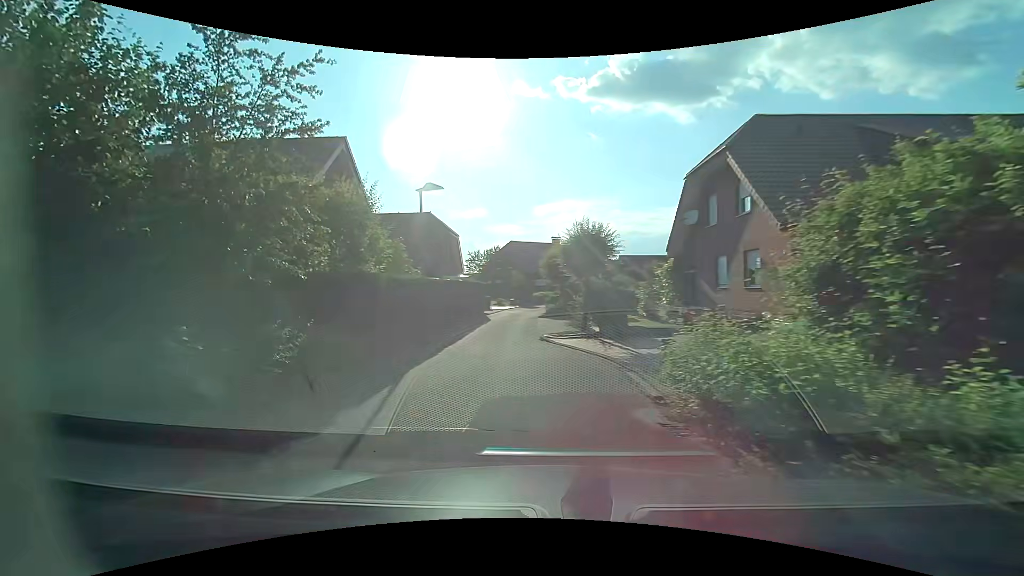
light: Day
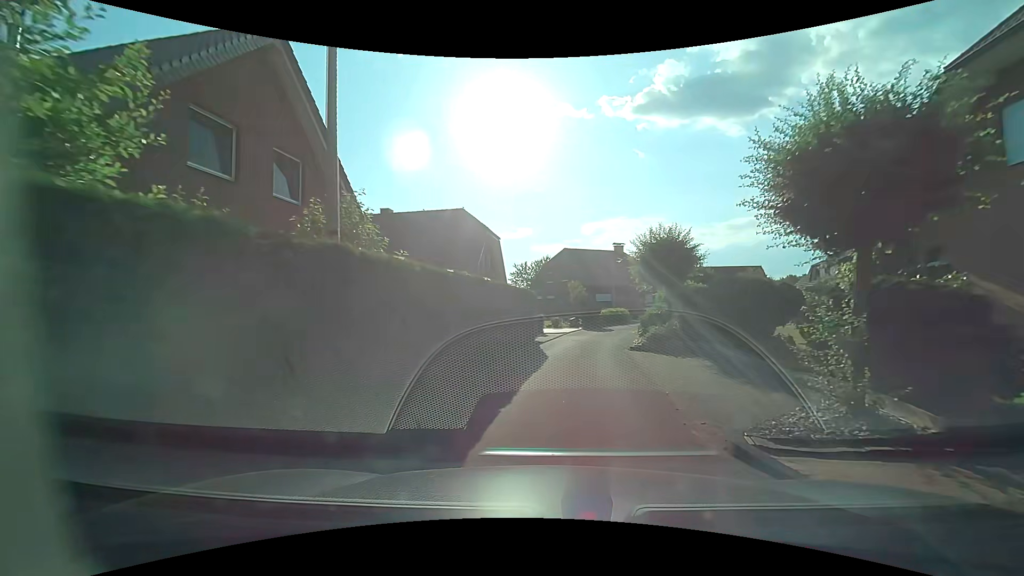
(-1.6, +11.1) m; -8°
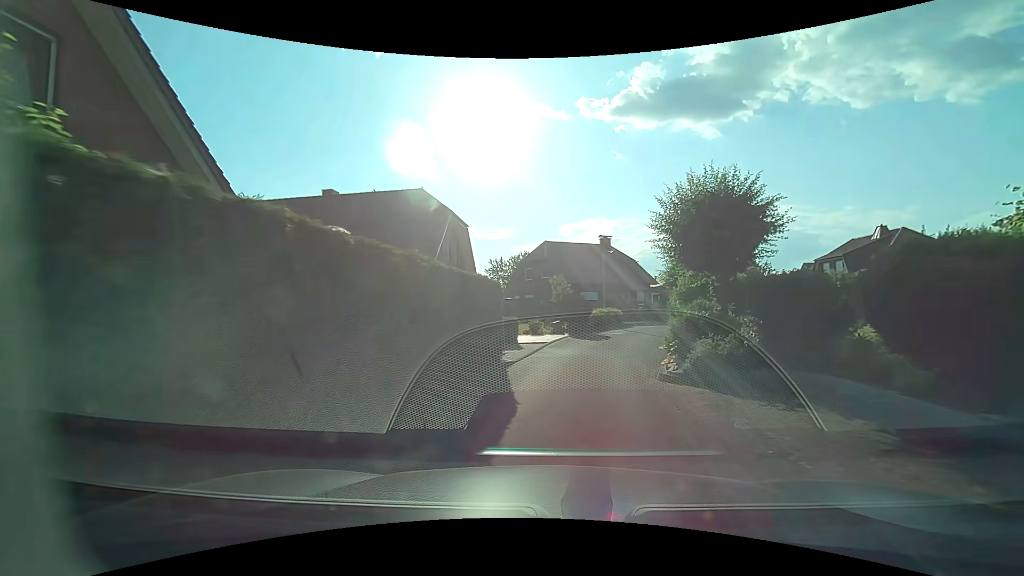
(+0.1, +6.5) m; +2°
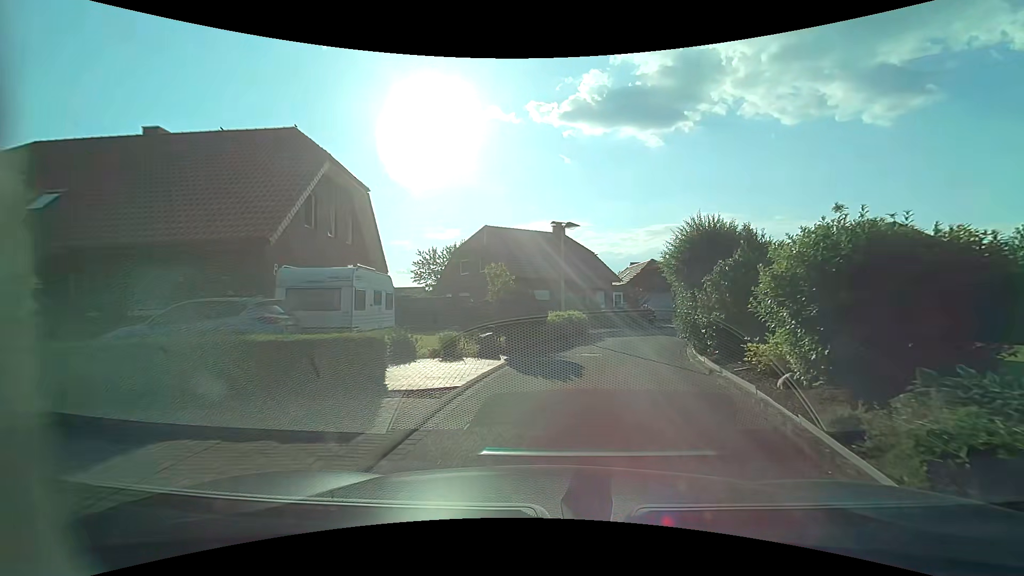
(+0.5, +9.7) m; +5°
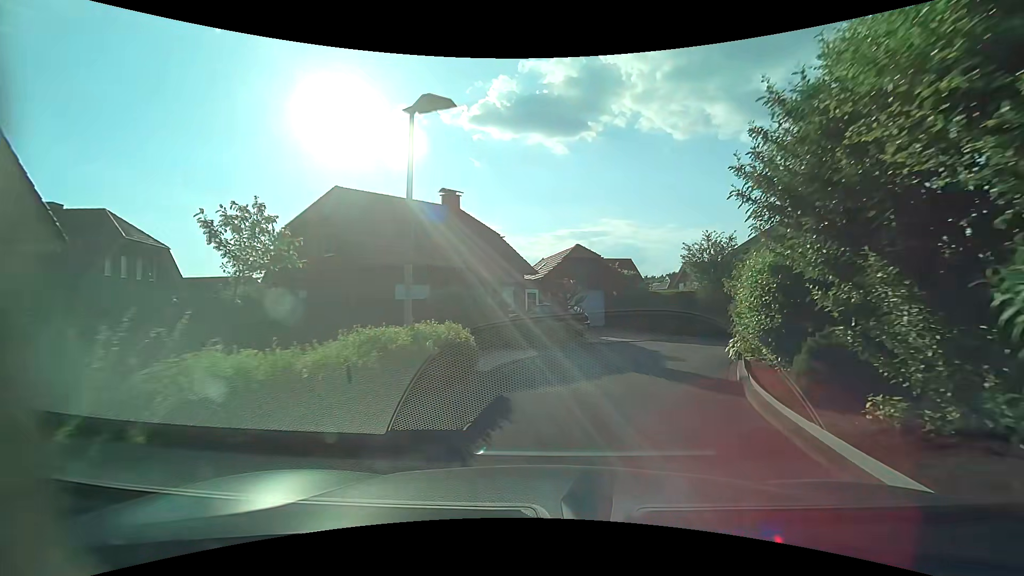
(+1.3, +12.3) m; +12°
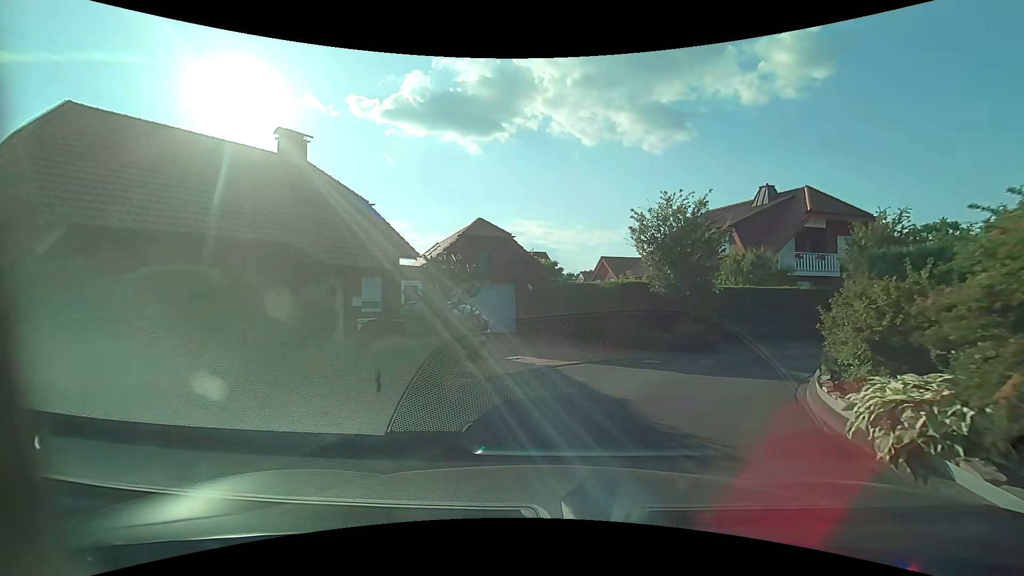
(+0.7, +8.7) m; +9°
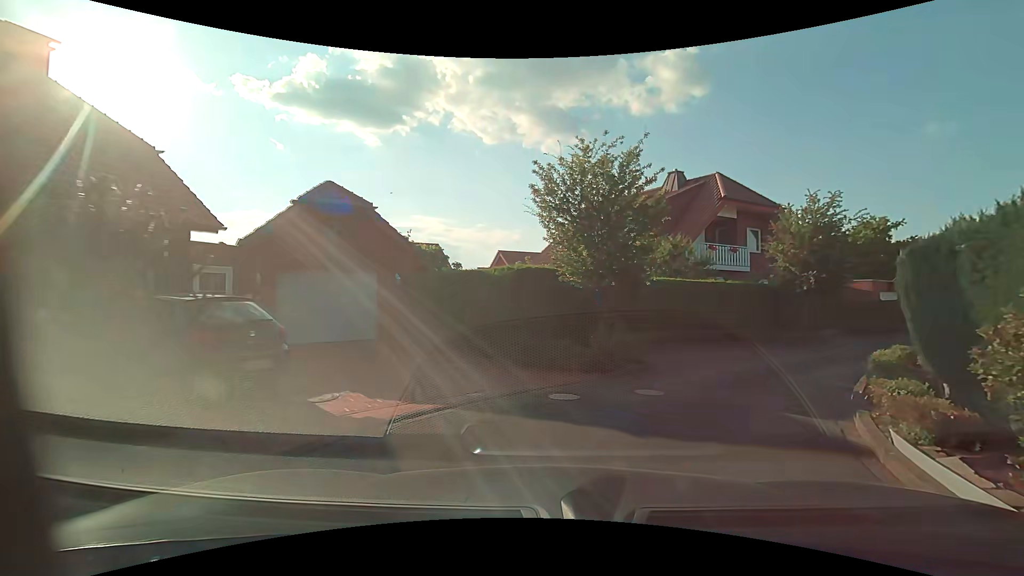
(+0.5, +5.3) m; +12°
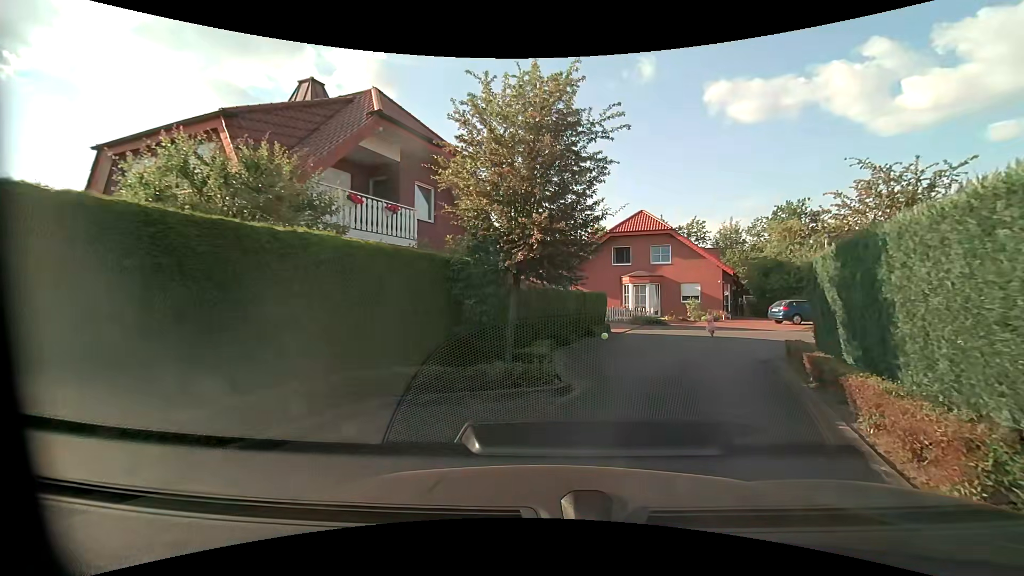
(+3.6, +11.5) m; +34°
